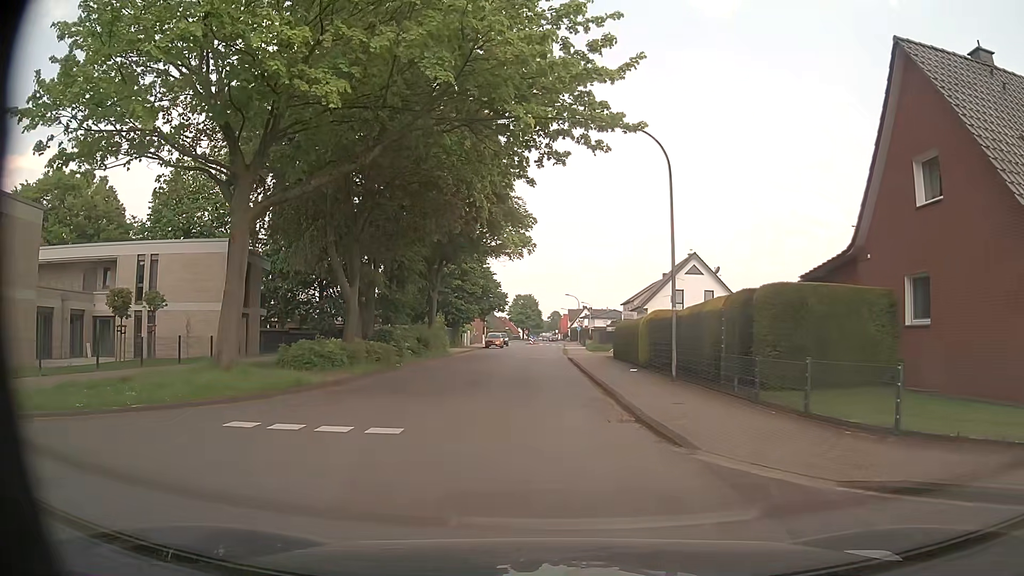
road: tertiary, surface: asphalt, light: Day
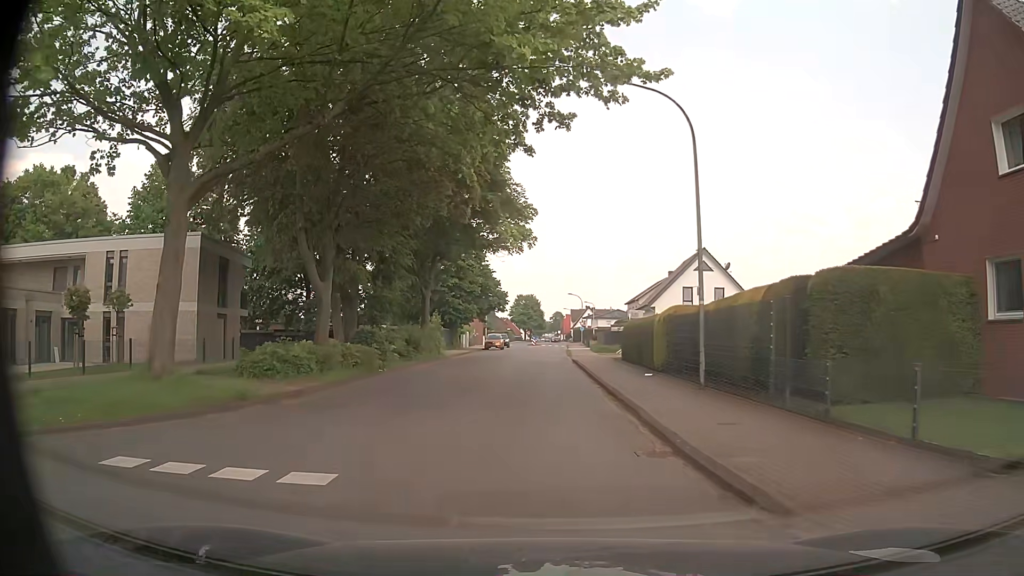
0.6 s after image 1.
(0.0, +3.5) m; 0°
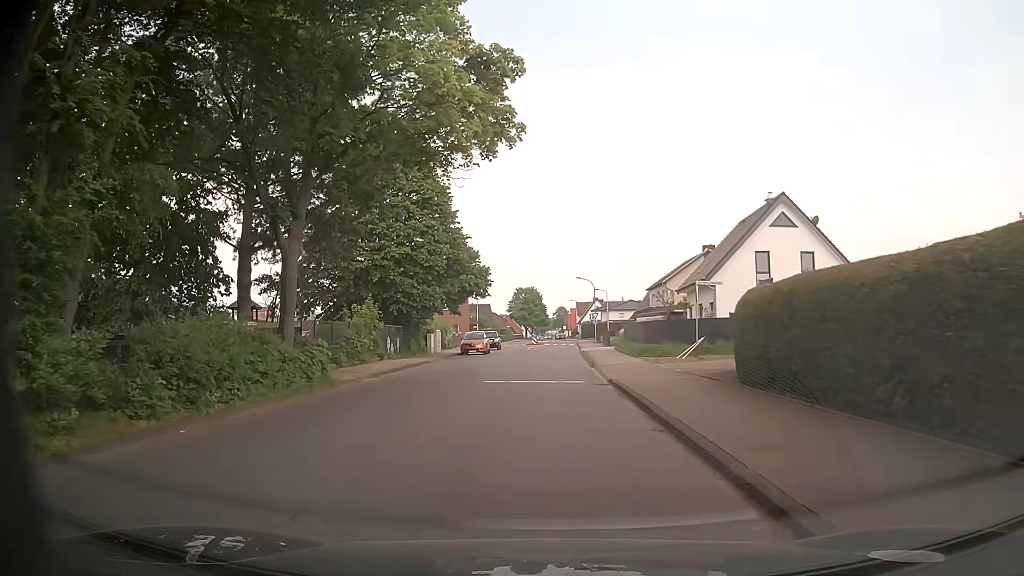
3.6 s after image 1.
(-0.1, +22.1) m; -1°
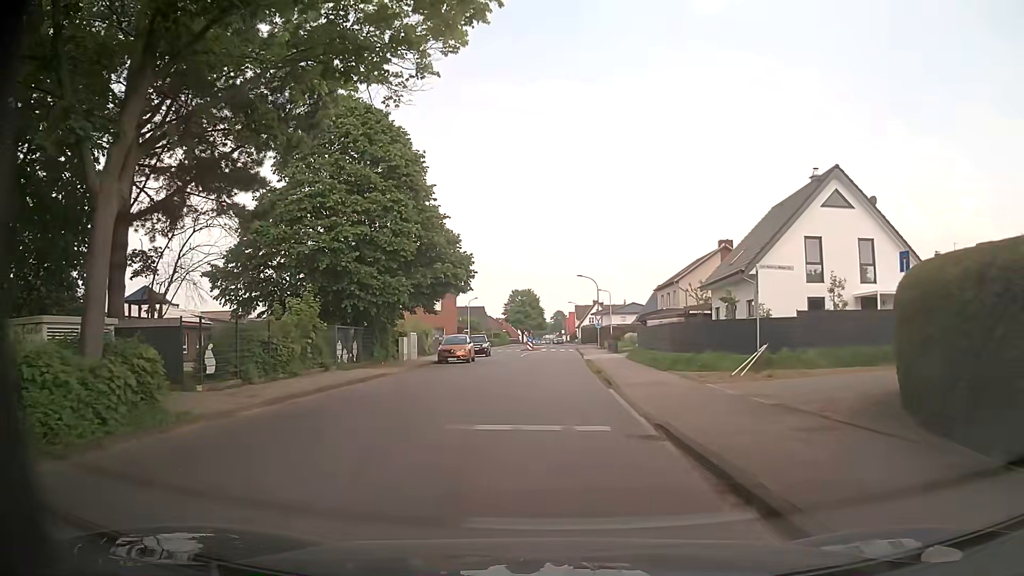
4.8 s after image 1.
(0.0, +8.8) m; 0°
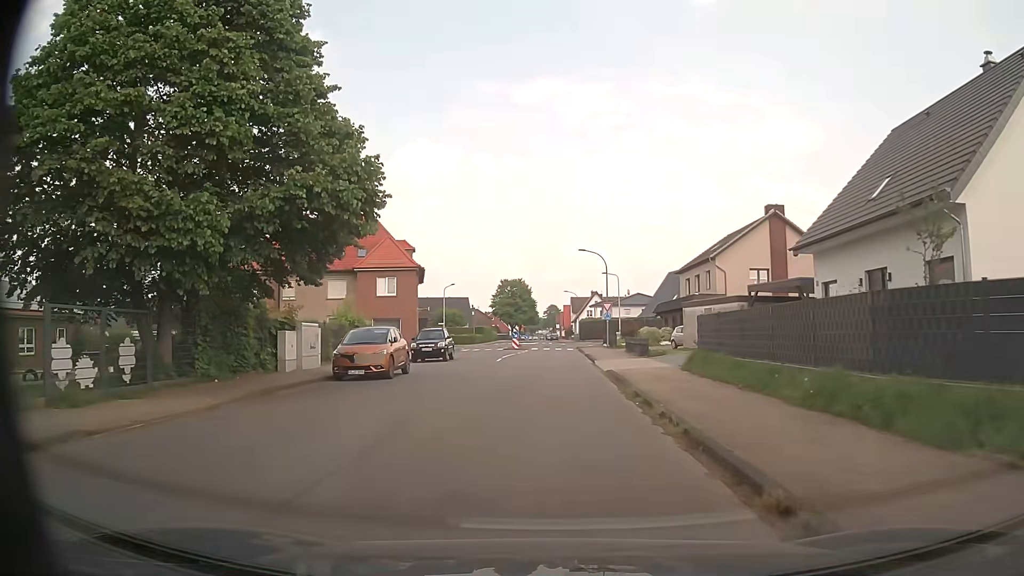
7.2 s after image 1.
(+0.2, +18.1) m; +1°
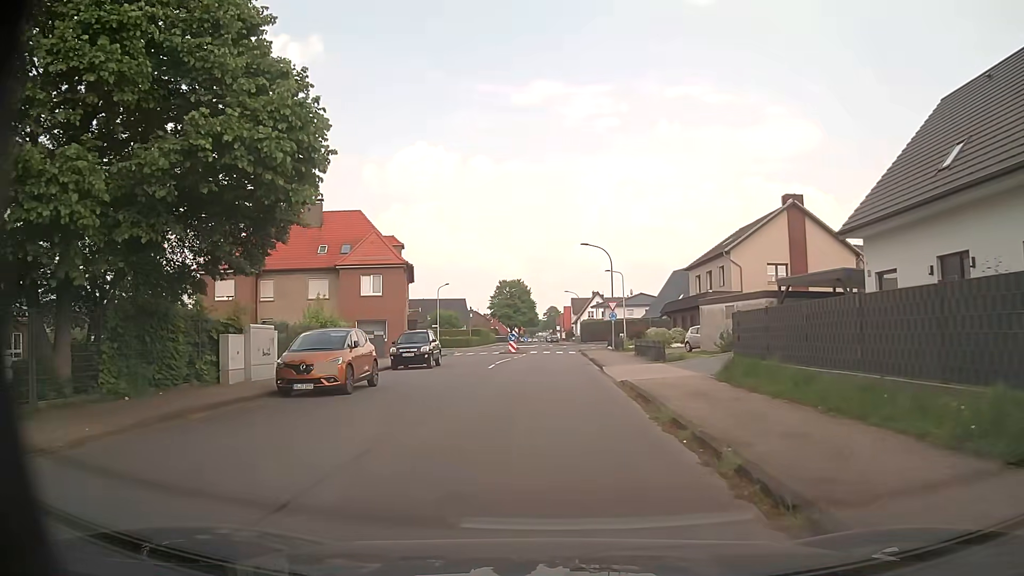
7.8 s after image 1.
(0.0, +4.5) m; 0°
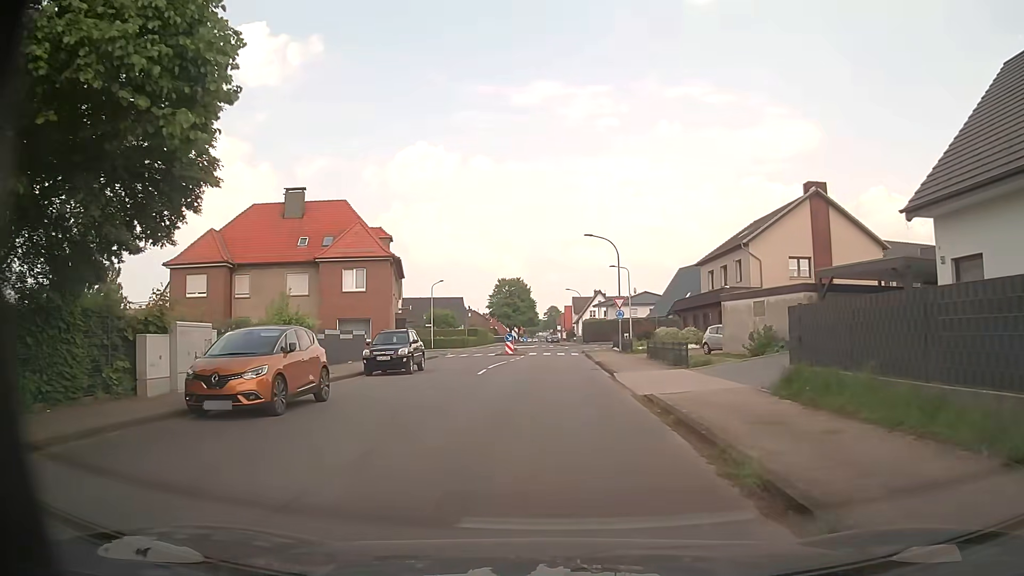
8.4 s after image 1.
(0.0, +4.5) m; -1°
